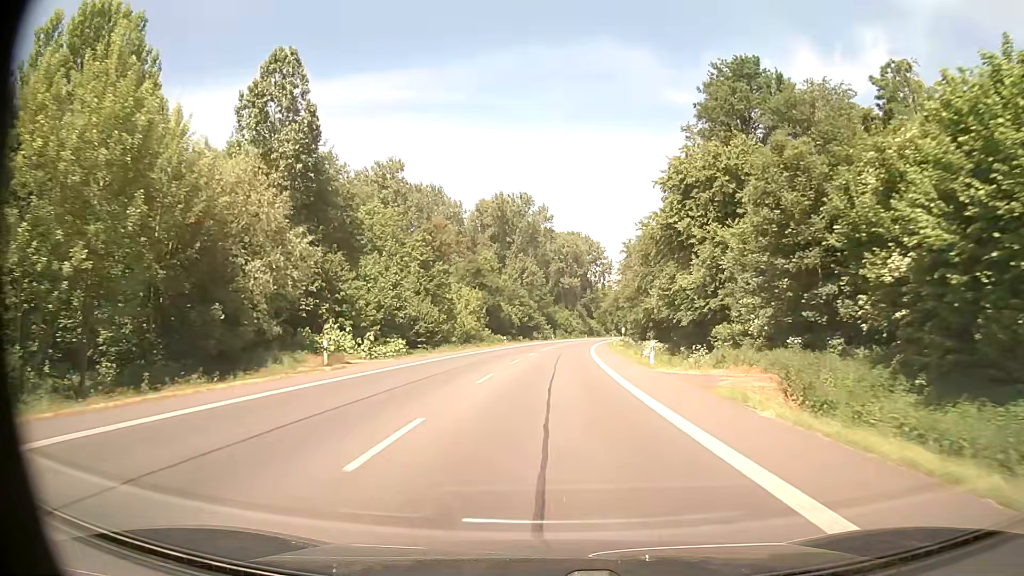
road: primary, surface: asphalt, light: Day
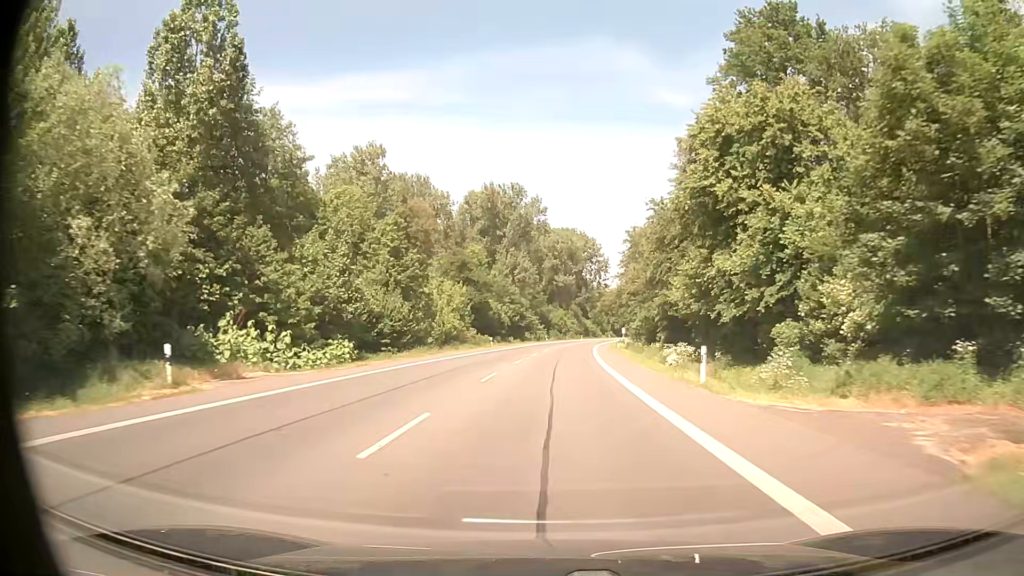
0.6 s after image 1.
(+0.1, +11.1) m; +1°
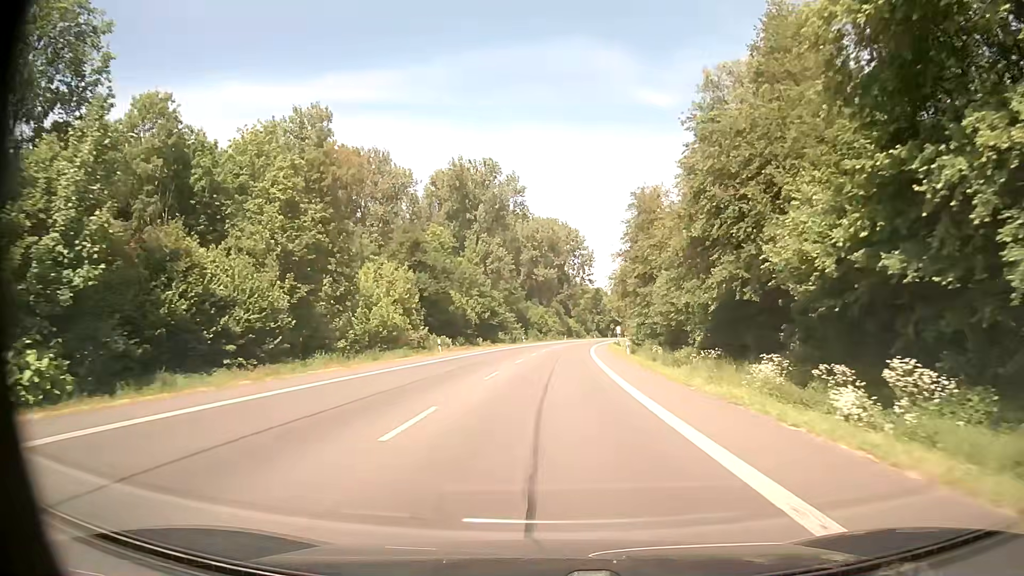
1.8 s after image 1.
(+0.3, +22.3) m; +2°
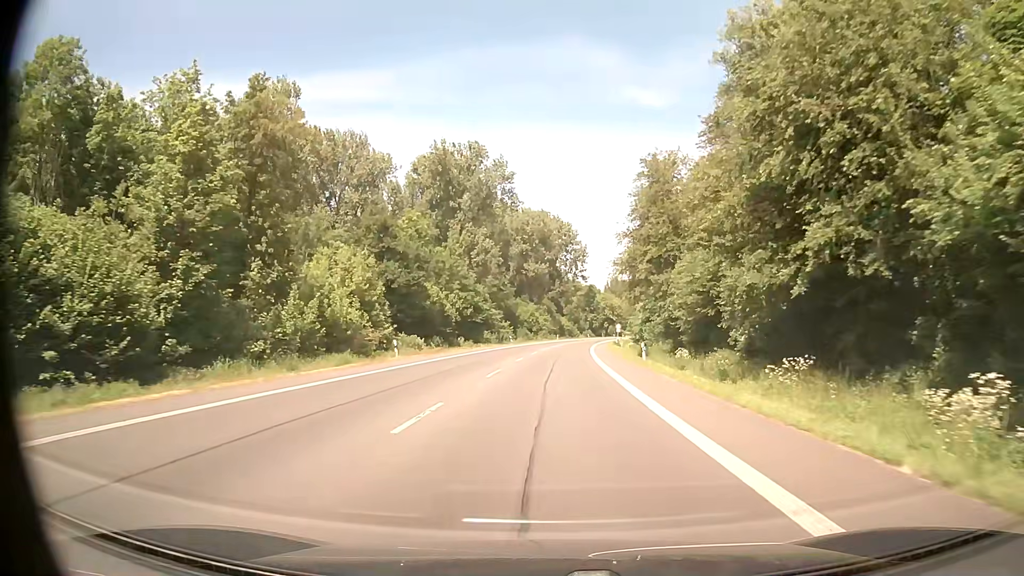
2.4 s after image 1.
(0.0, +11.1) m; +1°
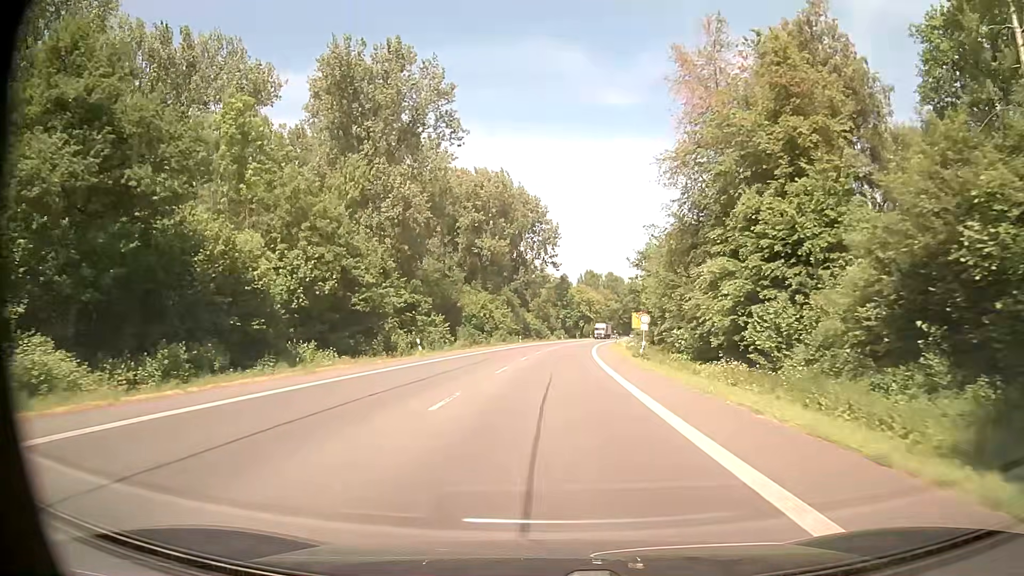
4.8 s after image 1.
(+1.0, +44.6) m; +2°
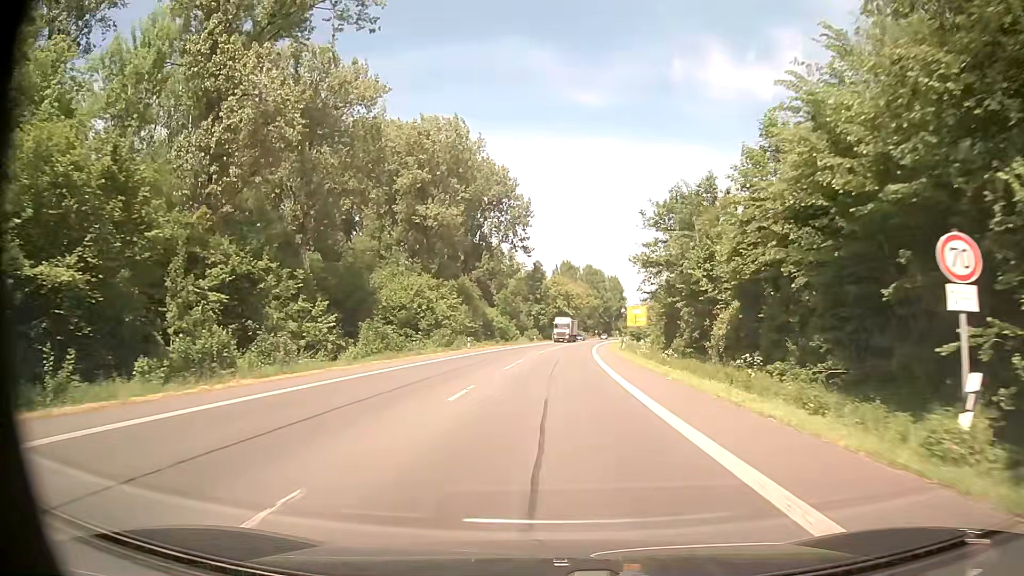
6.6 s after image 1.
(+0.9, +33.4) m; +3°
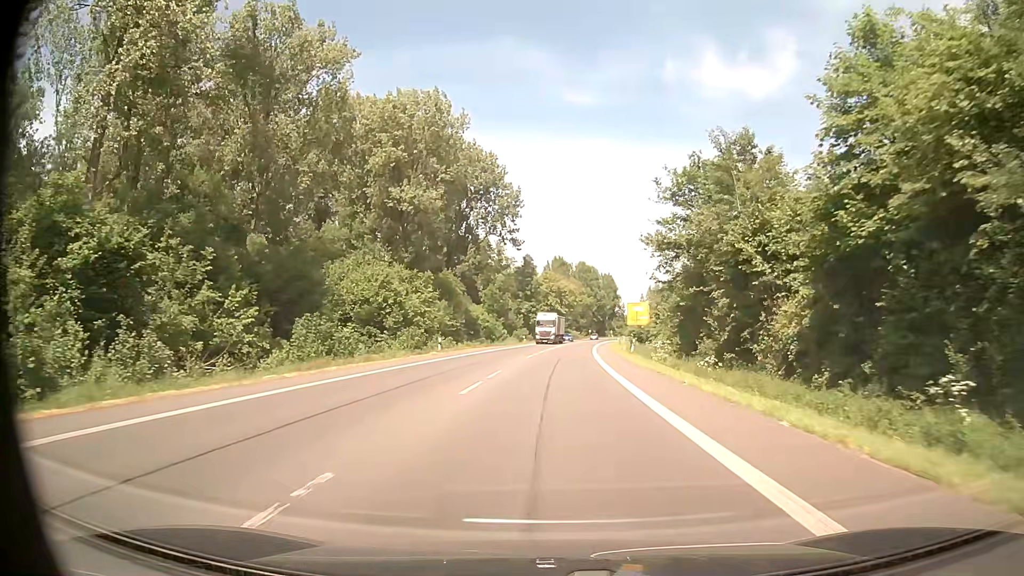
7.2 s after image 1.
(0.0, +11.2) m; +1°
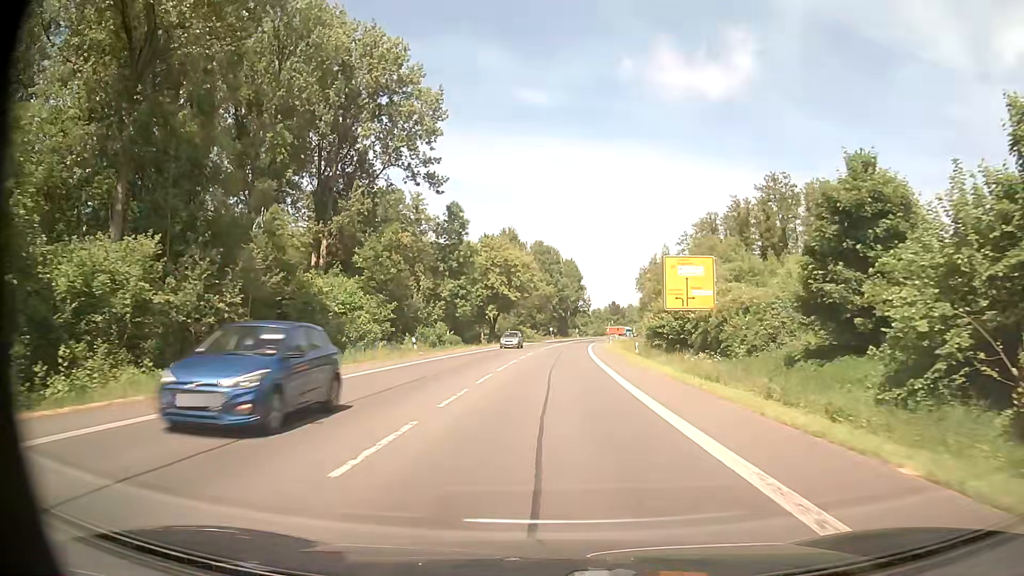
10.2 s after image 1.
(+1.7, +55.7) m; +4°
(0, +10) (0, +20) (0, +30) (+1, +40) (+1, +50) (+2, +60) (+2, +70) (+3, +80) (+4, +90) (+5, +100) m
